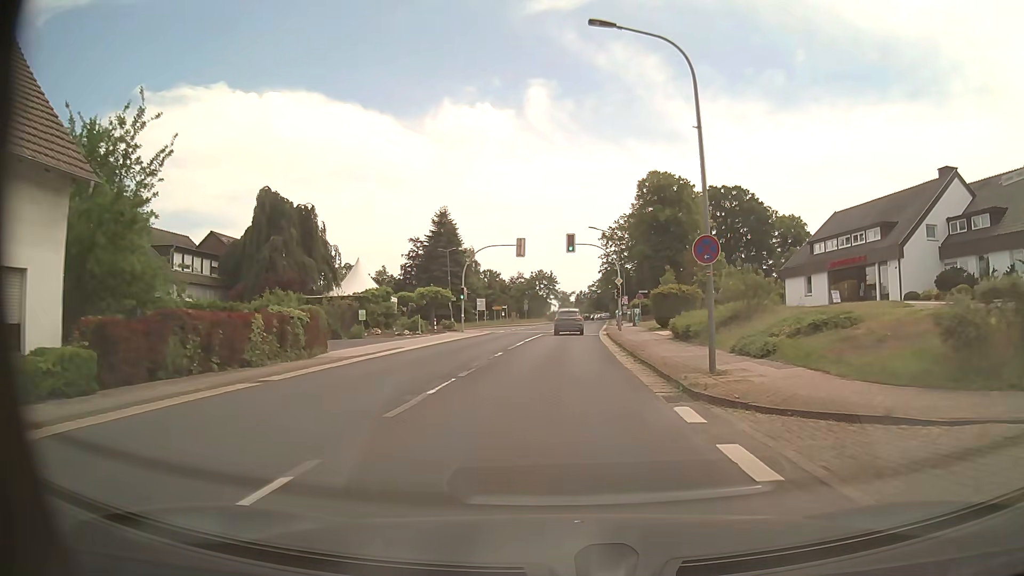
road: secondary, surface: asphalt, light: Day
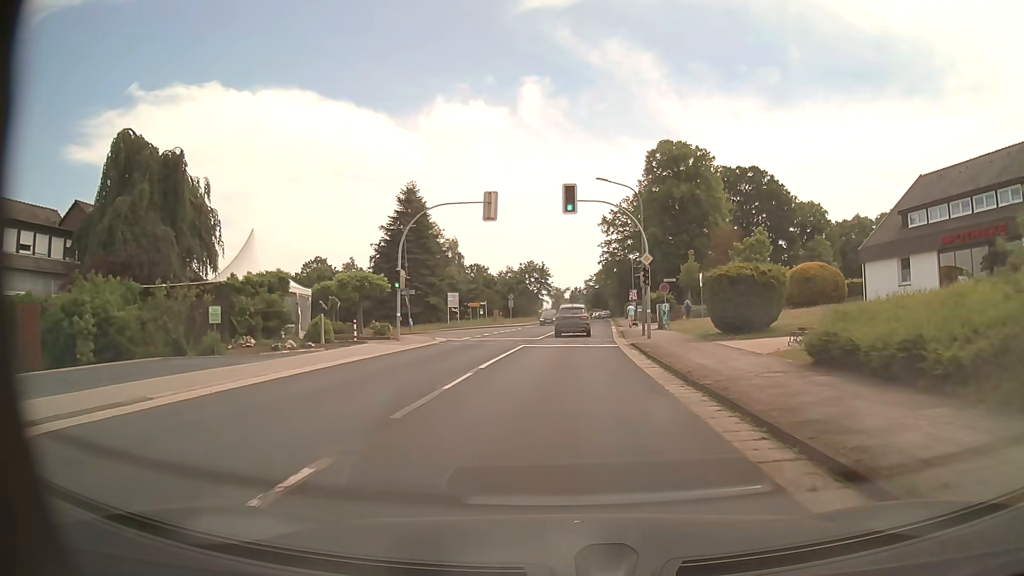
(+0.1, +17.7) m; 0°
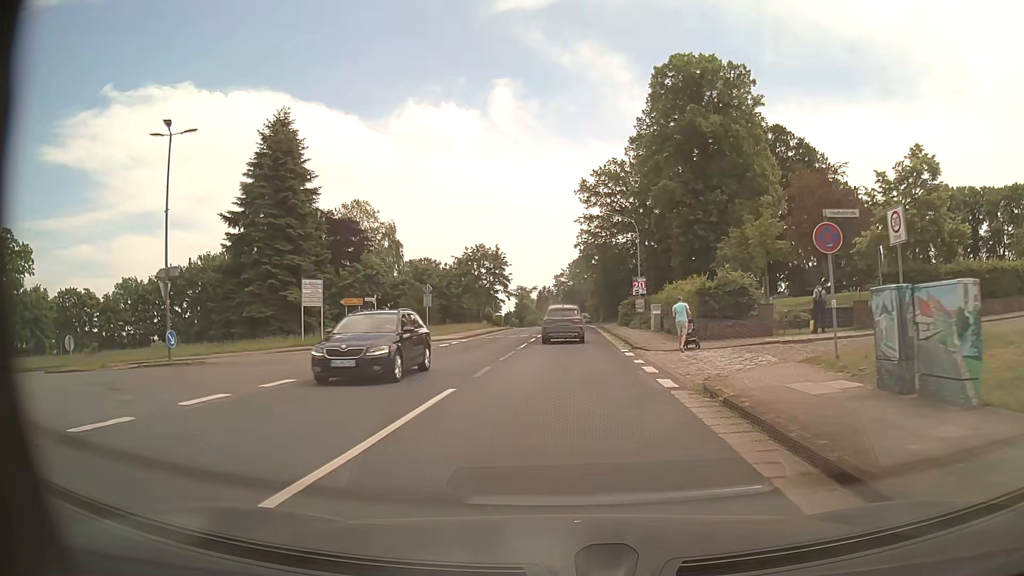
(+1.1, +31.3) m; +3°
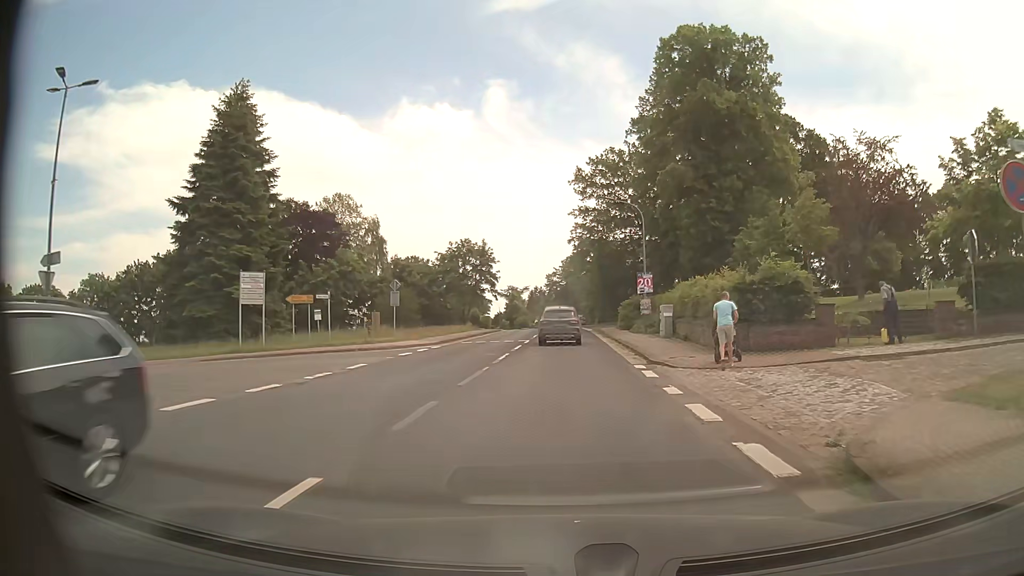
(0.0, +6.6) m; +1°
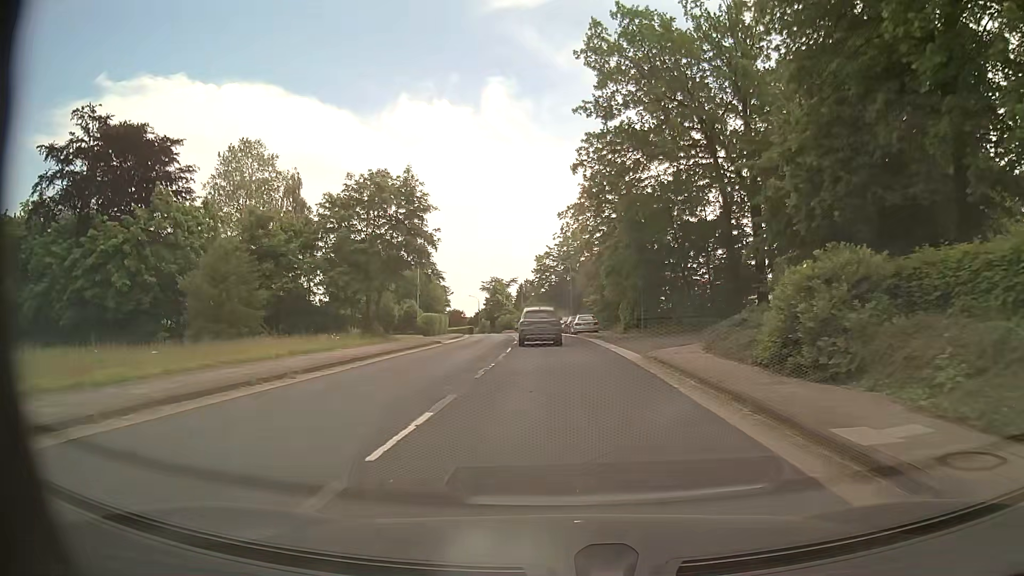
(+0.2, +35.1) m; 0°
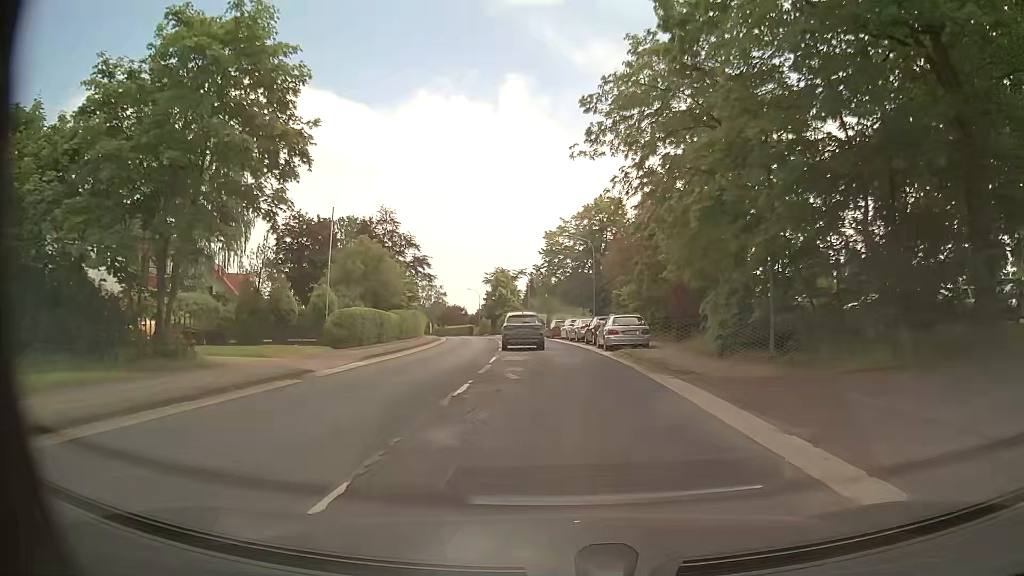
(-0.2, +21.9) m; -1°
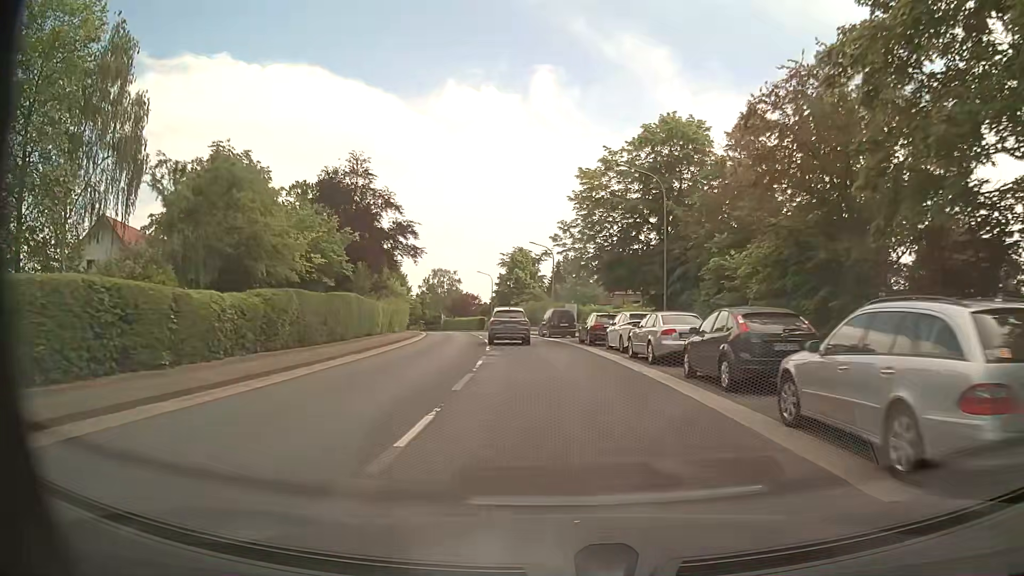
(-0.6, +22.6) m; -2°
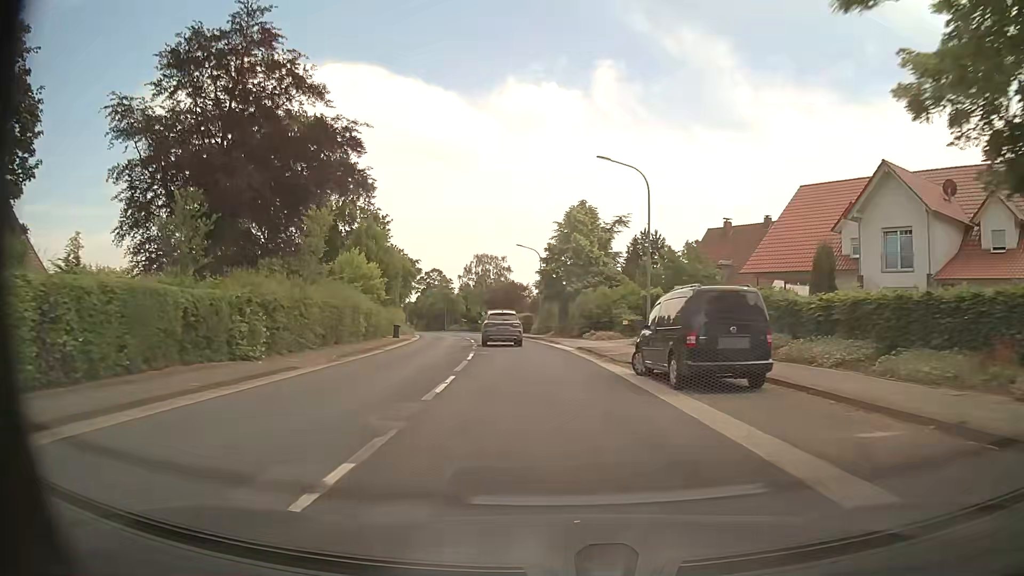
(-1.6, +31.1) m; -6°
(0, +10) (-1, +20) (-2, +30) (-3, +40) (-4, +50) (-6, +60) (-8, +69) (-11, +79) (-13, +89) (-16, +98) m
